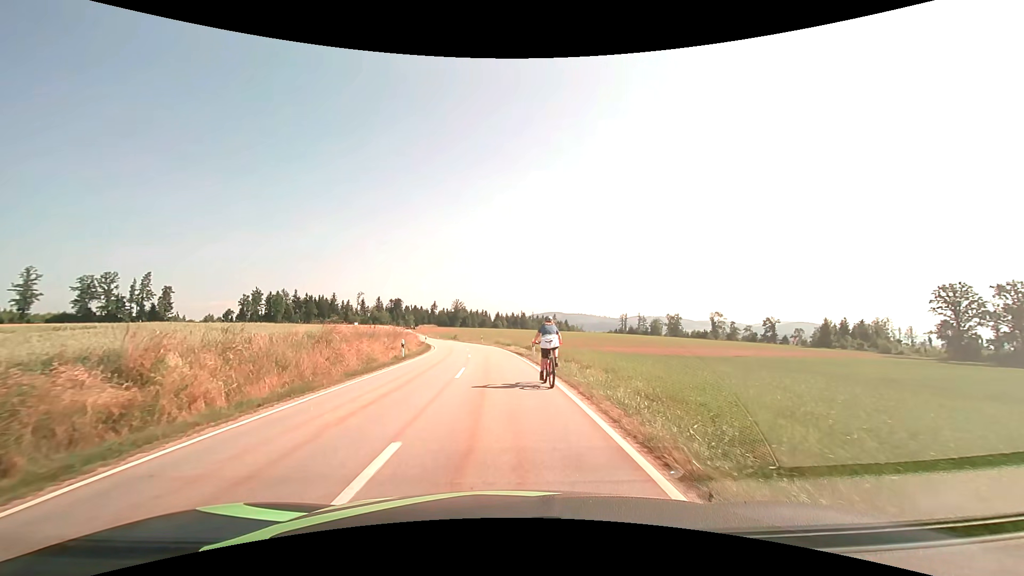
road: tertiary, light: Day
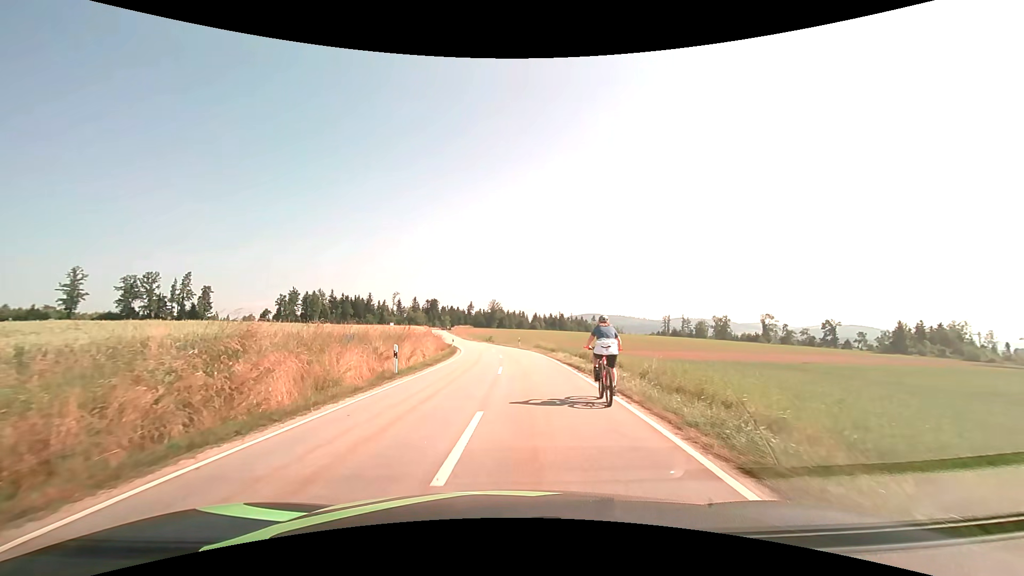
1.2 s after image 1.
(-0.4, +10.3) m; -4°
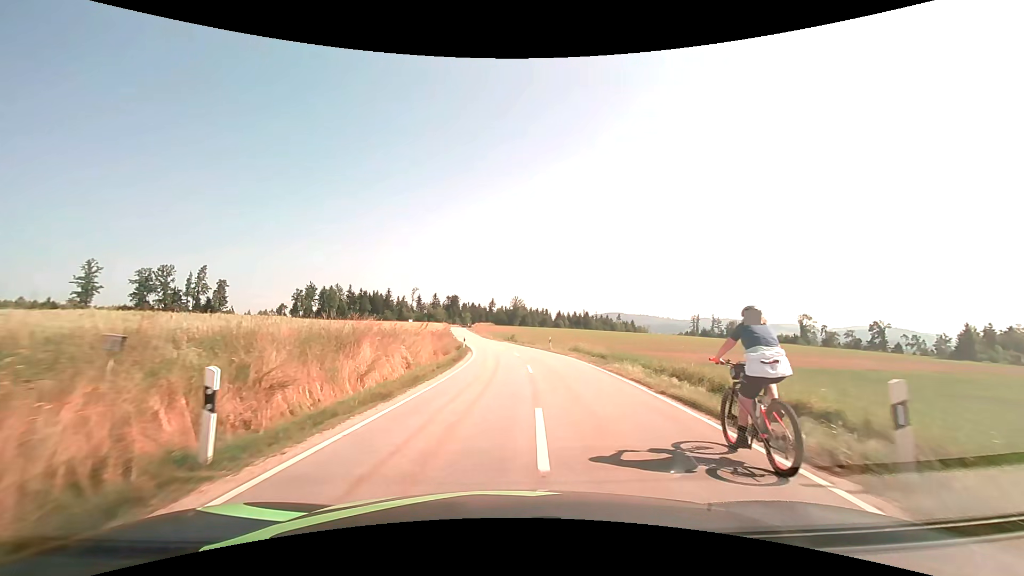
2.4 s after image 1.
(-0.4, +12.2) m; -3°
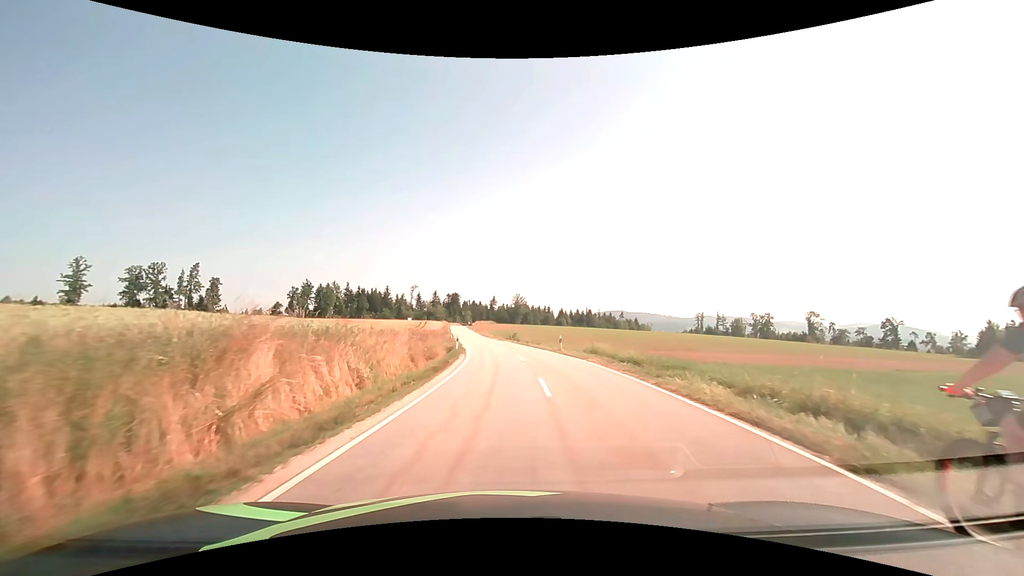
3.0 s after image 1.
(0.0, +6.9) m; 0°
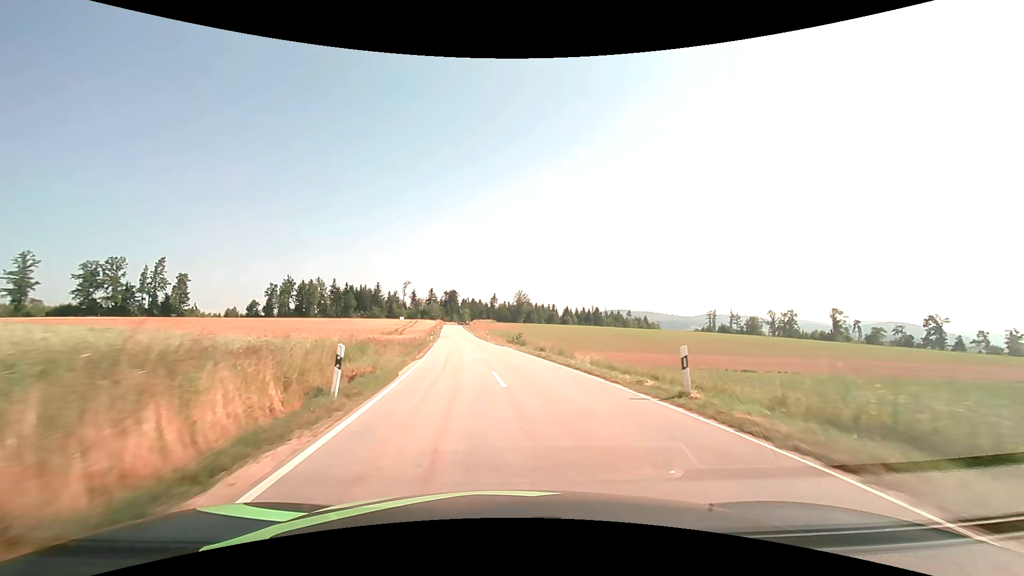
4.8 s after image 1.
(0.0, +23.7) m; 0°
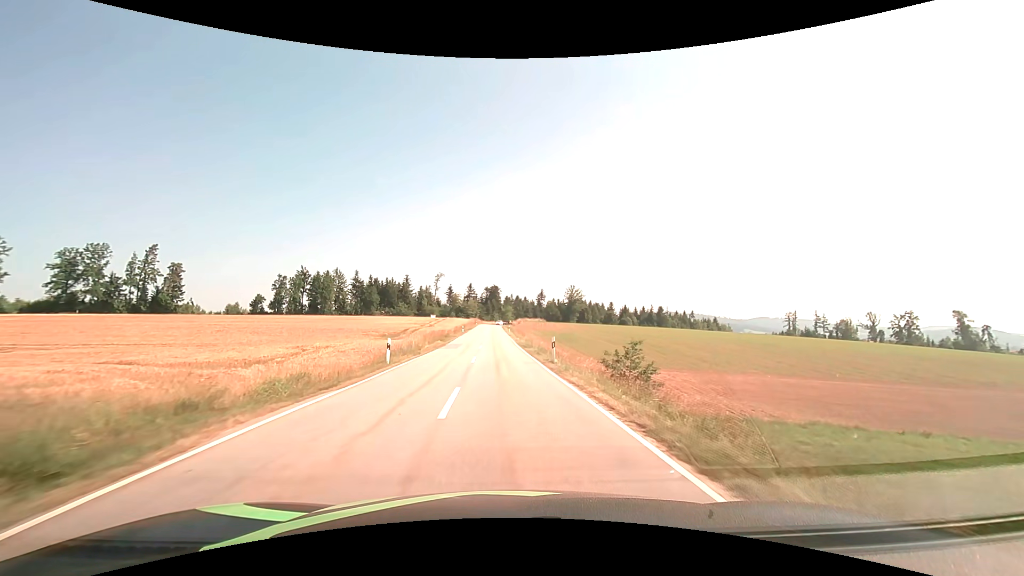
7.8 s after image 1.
(-2.4, +41.2) m; -5°
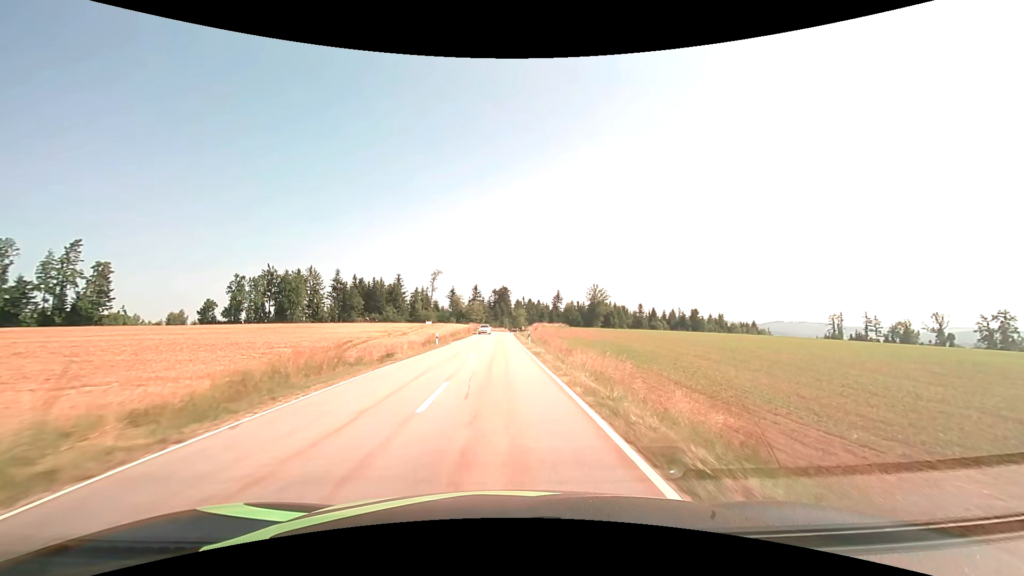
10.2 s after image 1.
(-0.6, +37.3) m; -1°
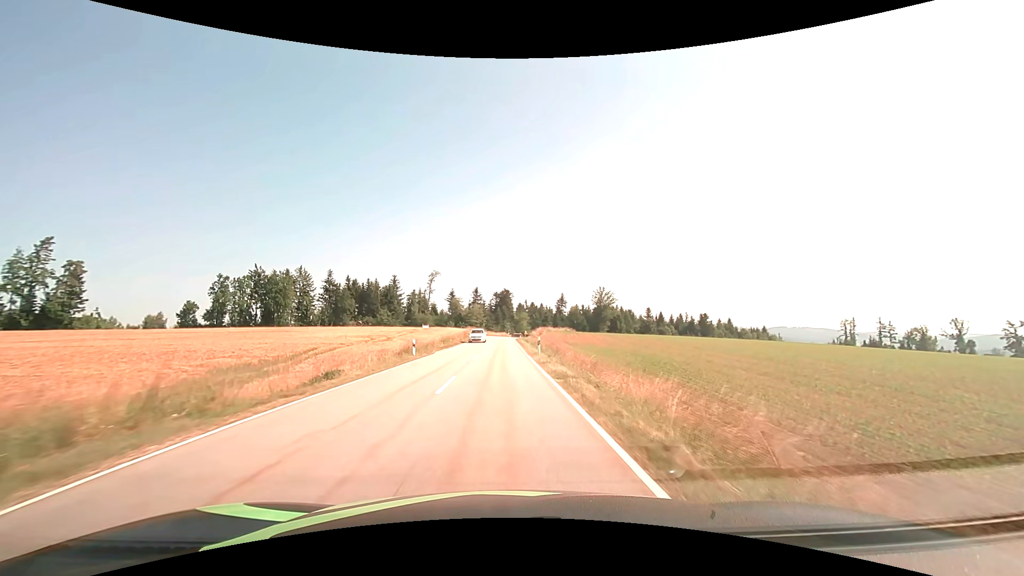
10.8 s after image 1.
(0.0, +9.8) m; 0°
(0, +10) (0, +20) (0, +30) (0, +40) (-1, +50) (-1, +60) (-1, +70) (-1, +80) (0, +90) (+1, +100) m
